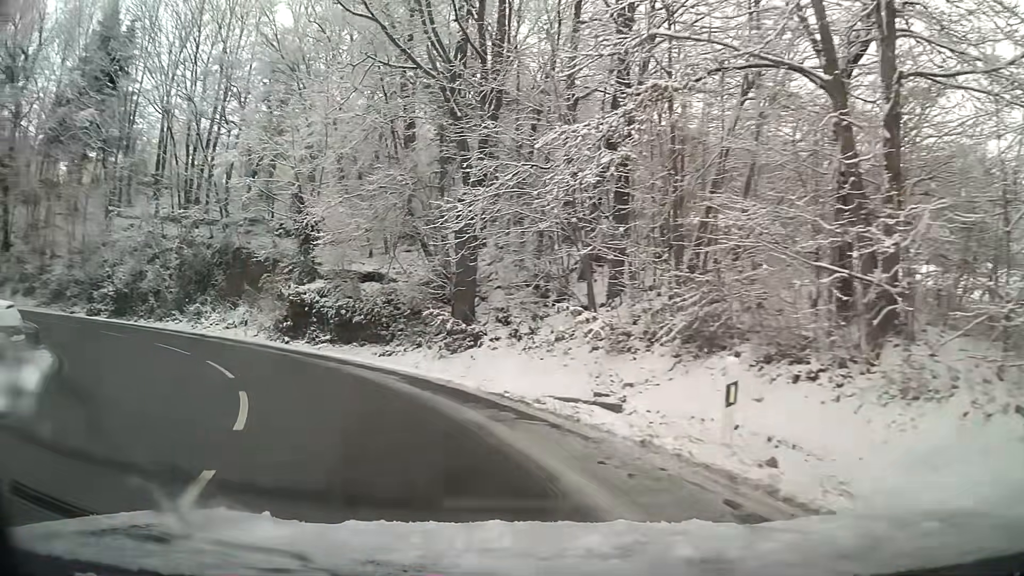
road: tertiary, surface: asphalt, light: Day
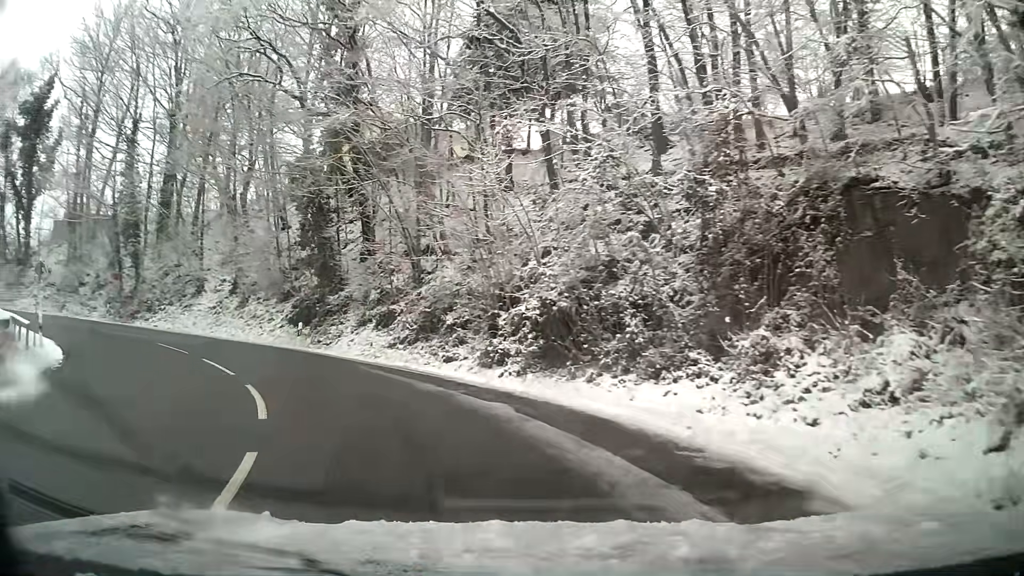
(-10.4, +22.1) m; -49°
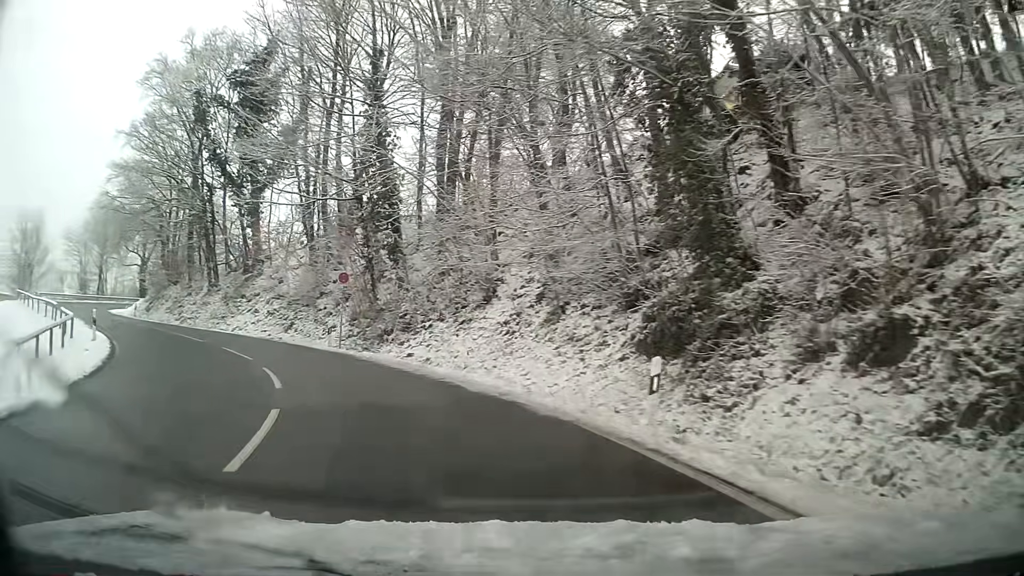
(-4.2, +14.9) m; -31°
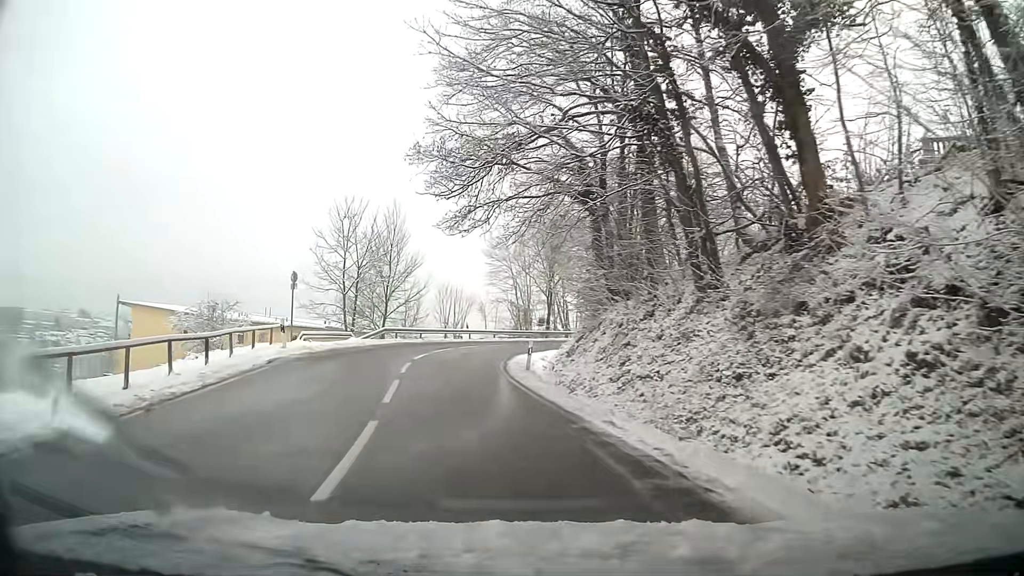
(-9.8, +24.6) m; -41°
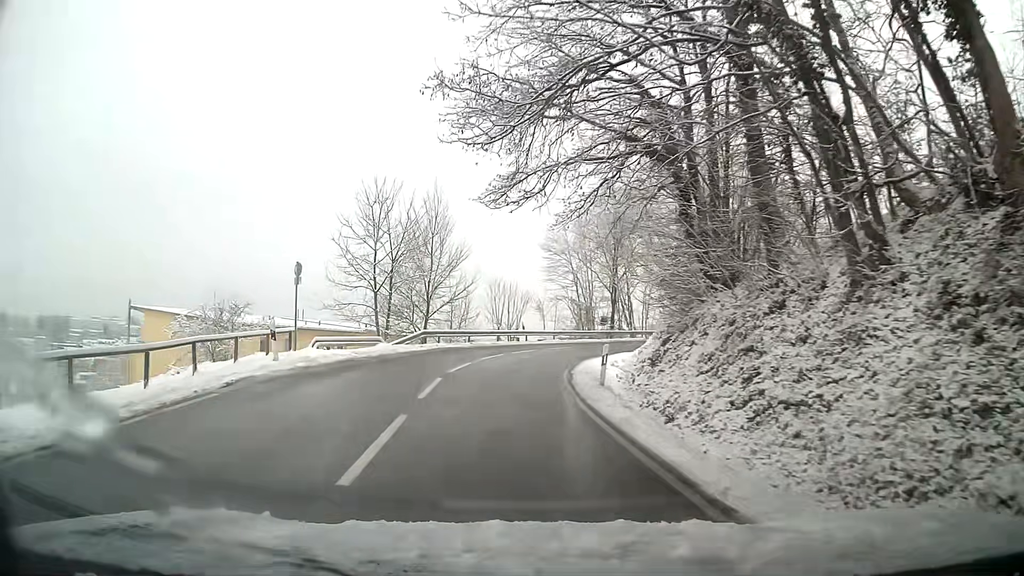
(-0.2, +5.7) m; -4°
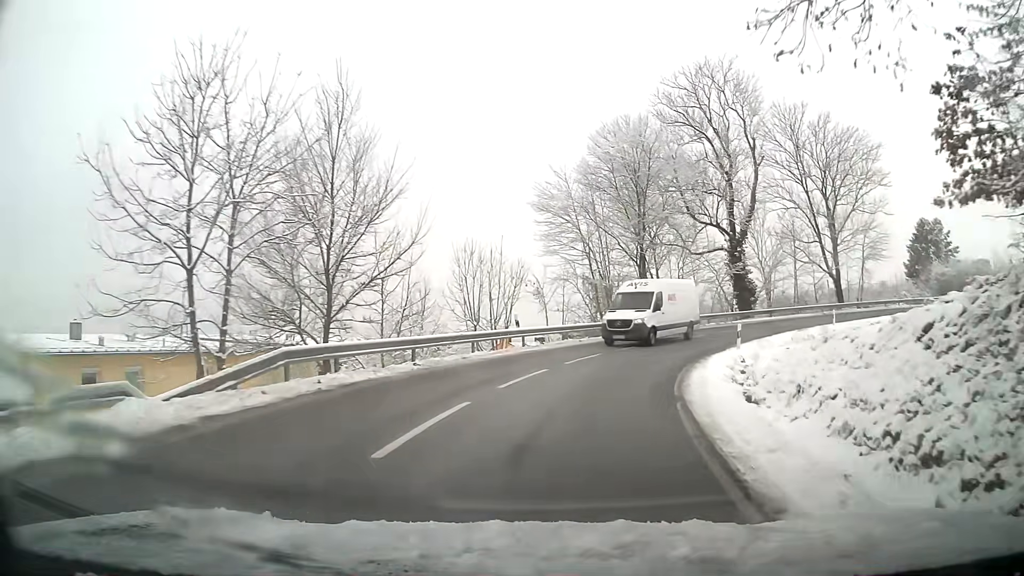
(-0.3, +17.5) m; +2°
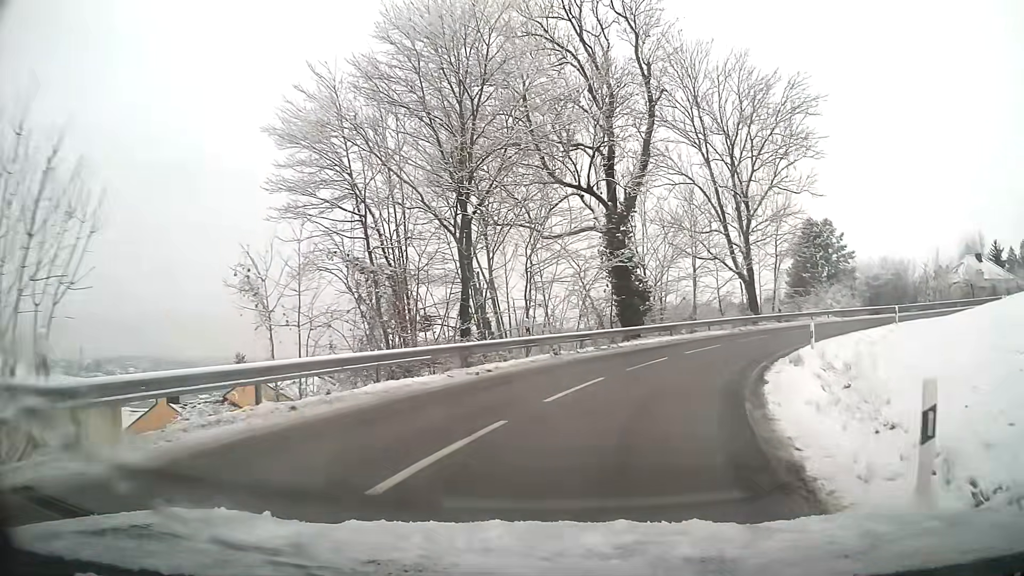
(+2.6, +18.4) m; +17°
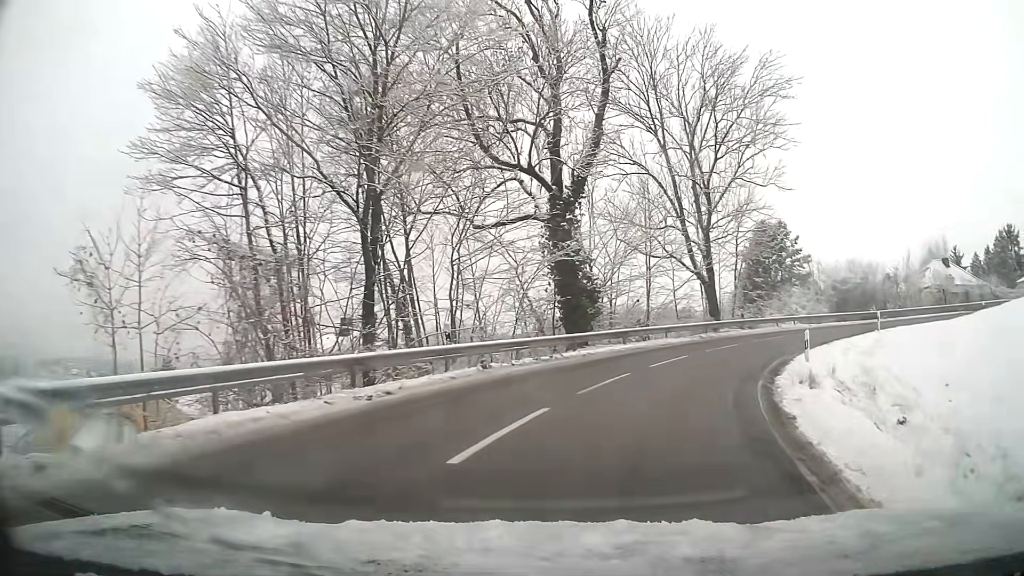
(+0.2, +4.9) m; +6°
